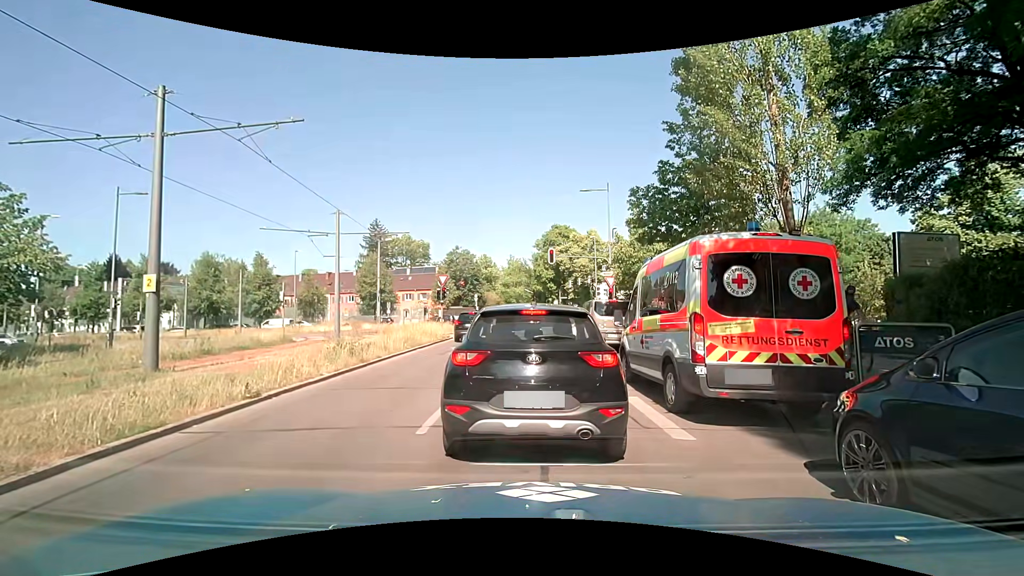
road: secondary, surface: asphalt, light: Day
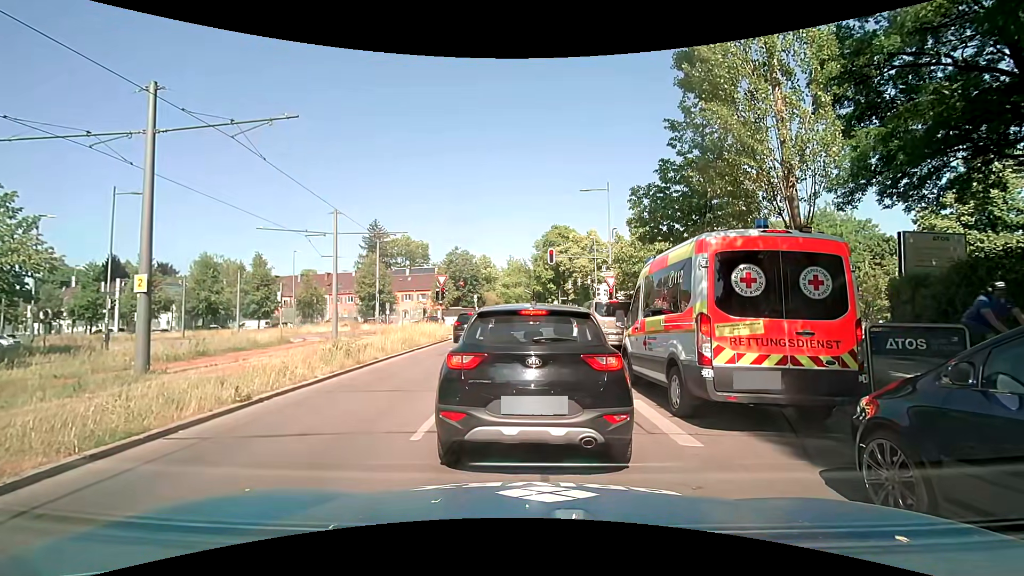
(0.0, +0.2) m; 0°
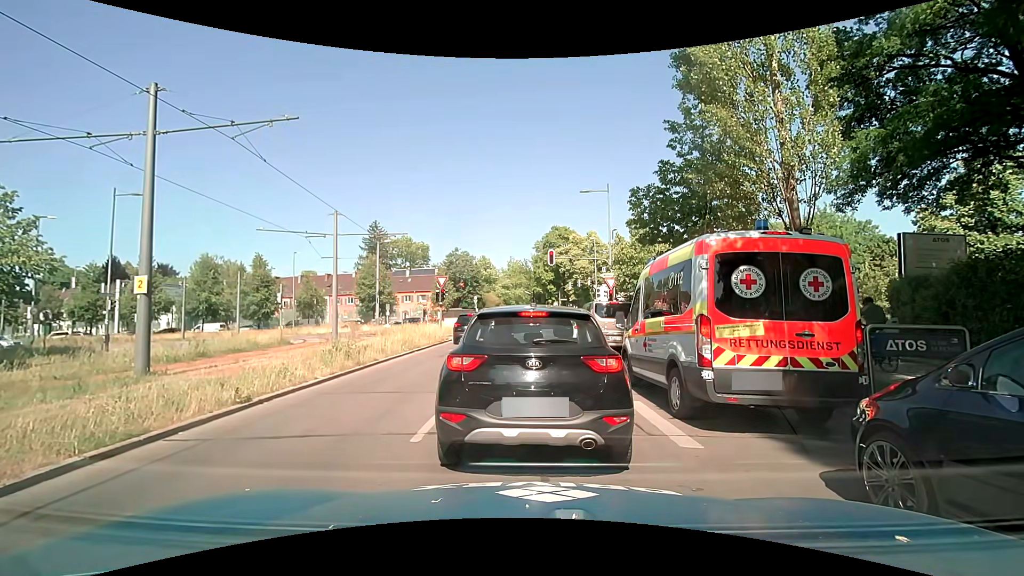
(0.0, +0.1) m; 0°
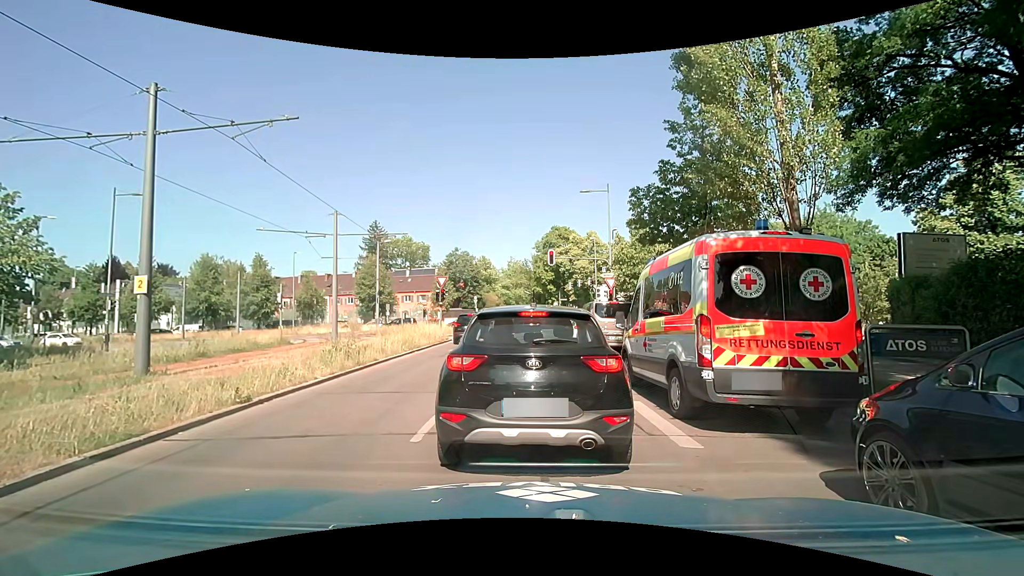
(0.0, 0.0) m; 0°
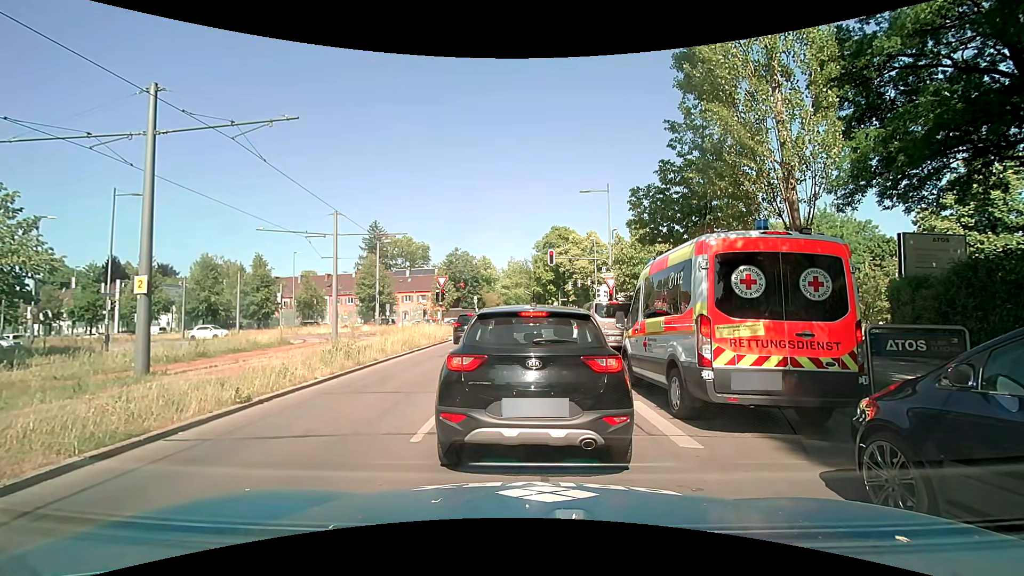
(0.0, 0.0) m; 0°
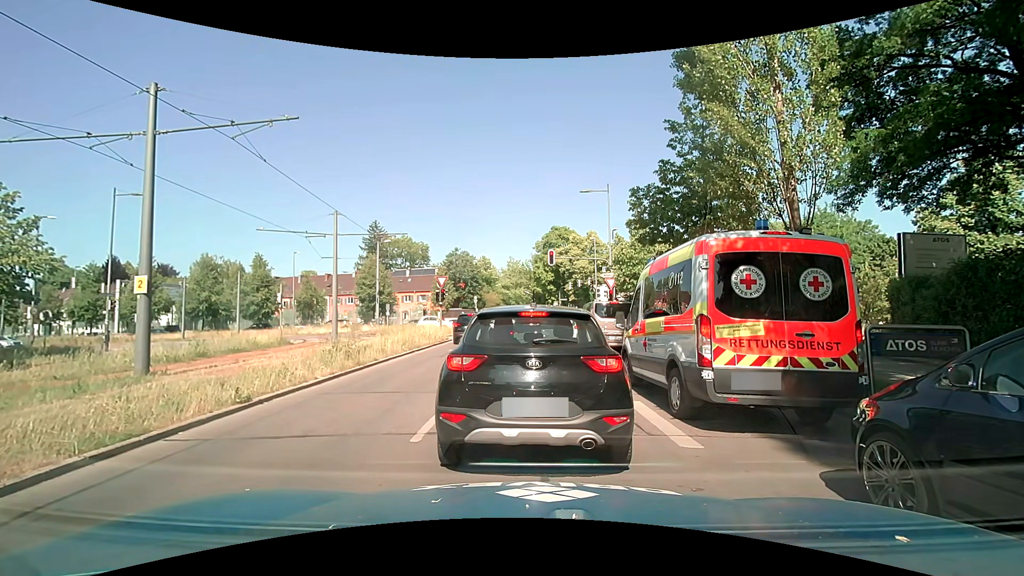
(0.0, 0.0) m; 0°
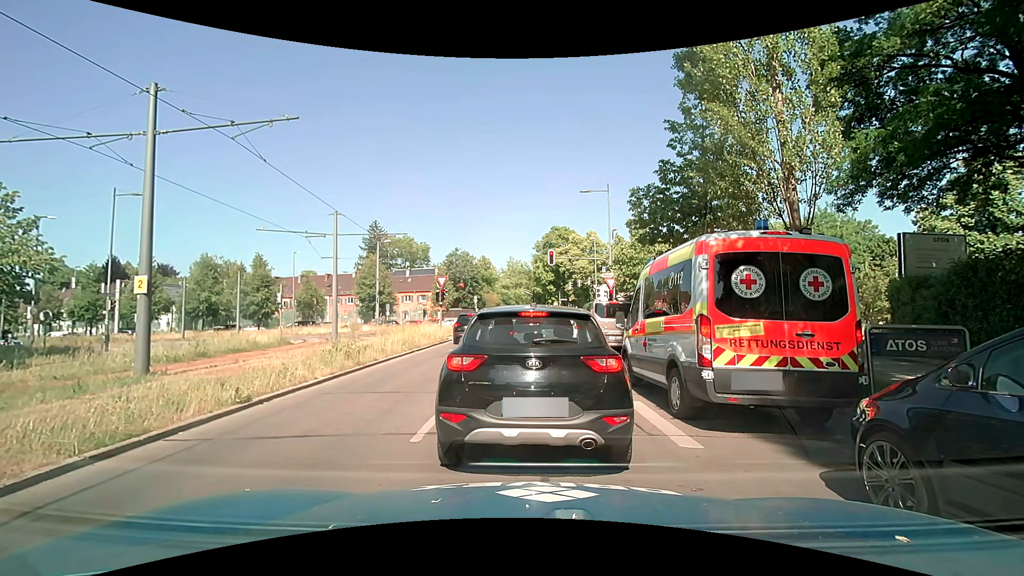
(0.0, 0.0) m; 0°
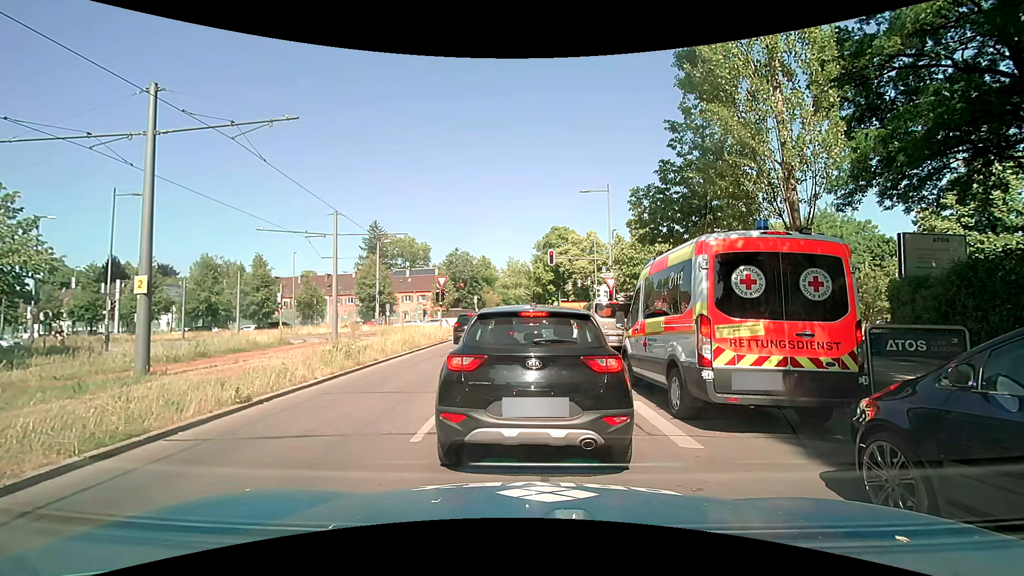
(0.0, 0.0) m; 0°
